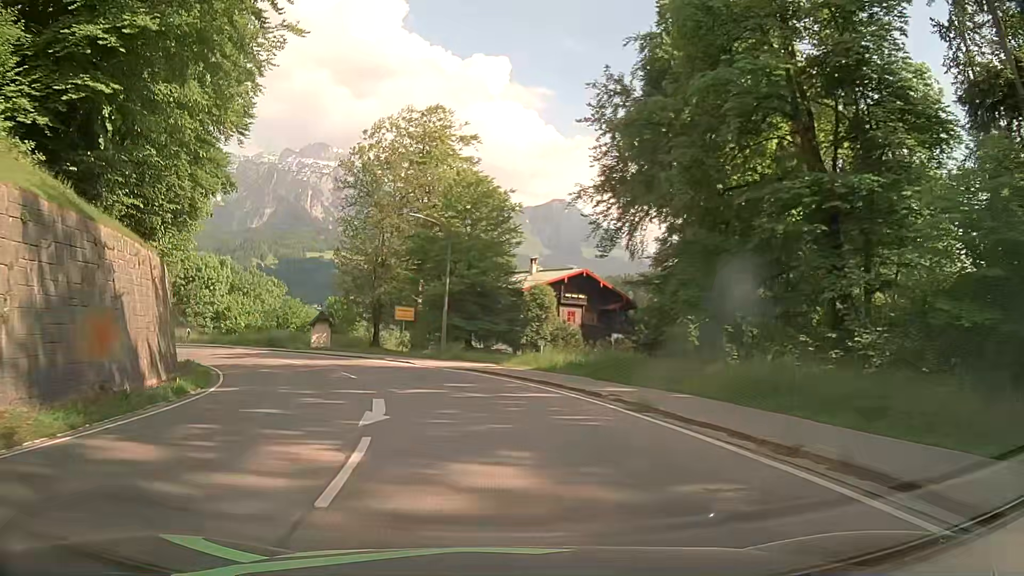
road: secondary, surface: asphalt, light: Day
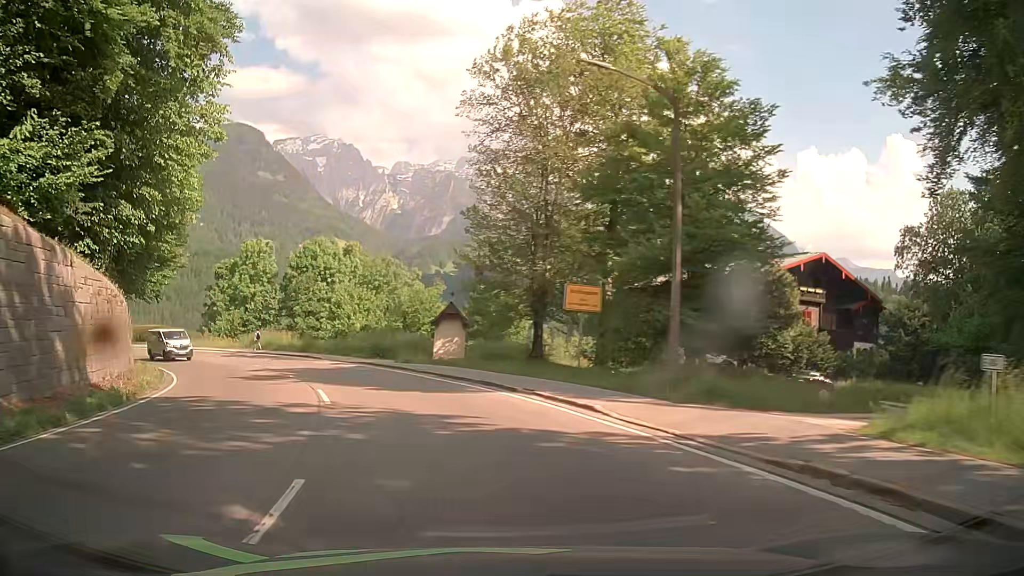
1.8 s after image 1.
(-2.3, +20.7) m; -15°
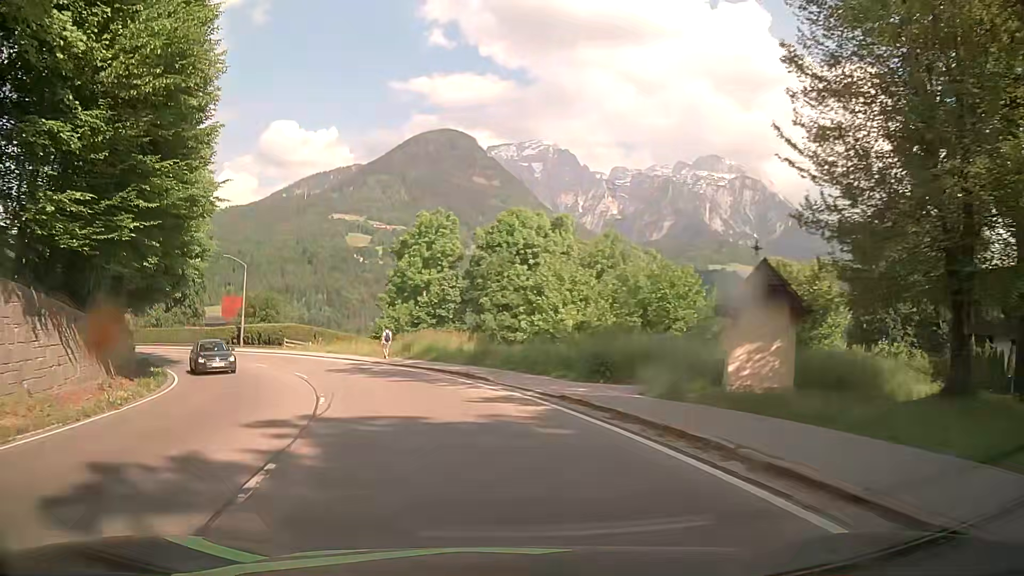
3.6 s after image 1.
(-3.1, +19.0) m; -19°
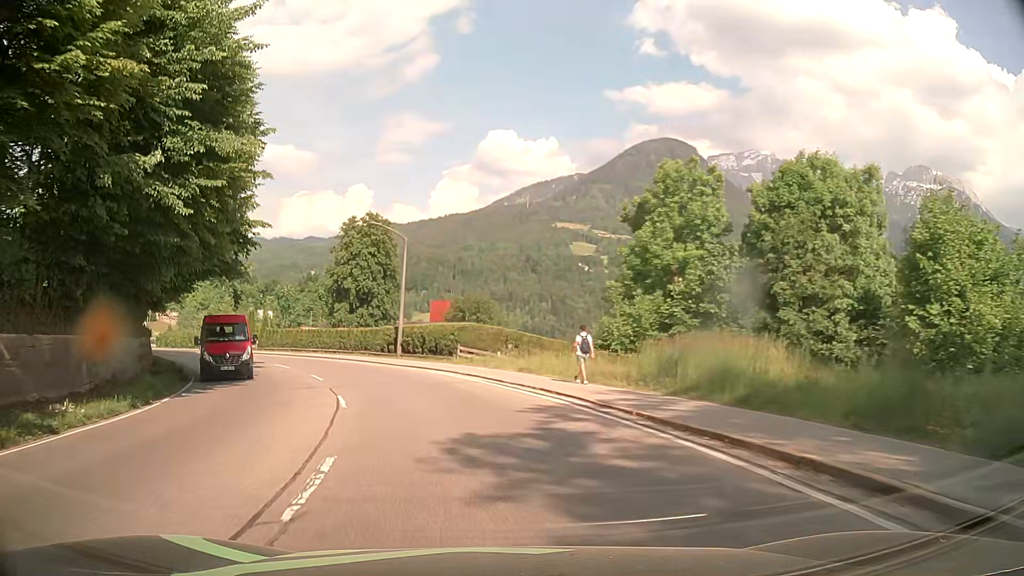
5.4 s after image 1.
(-3.0, +18.7) m; -18°
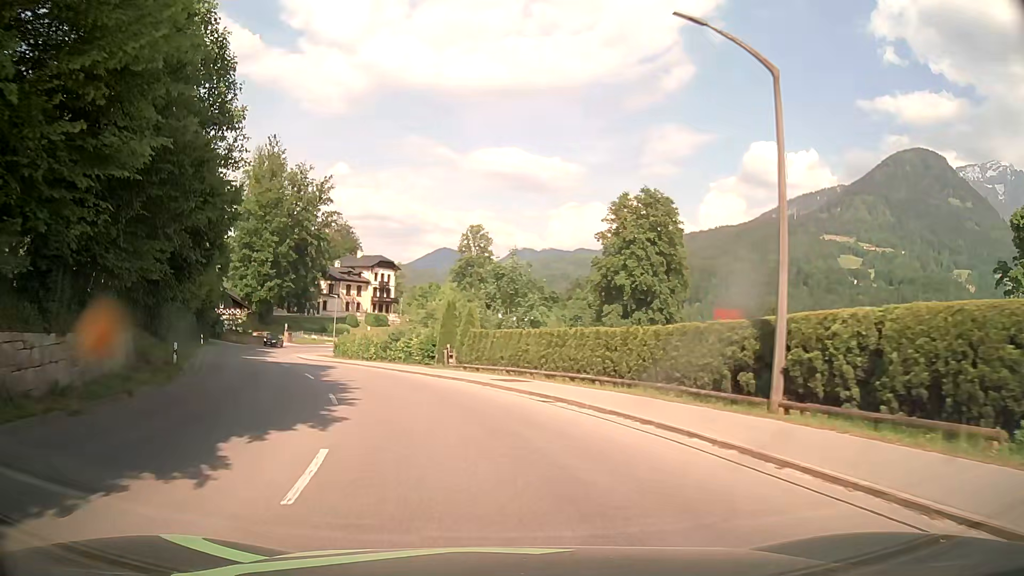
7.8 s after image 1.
(-5.7, +25.5) m; -24°
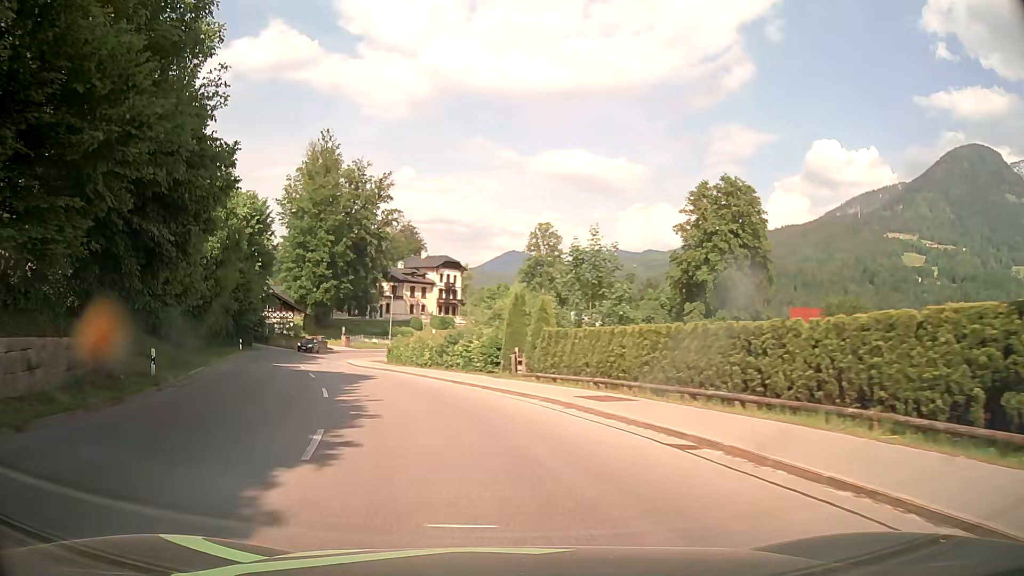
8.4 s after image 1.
(-0.3, +6.8) m; -5°
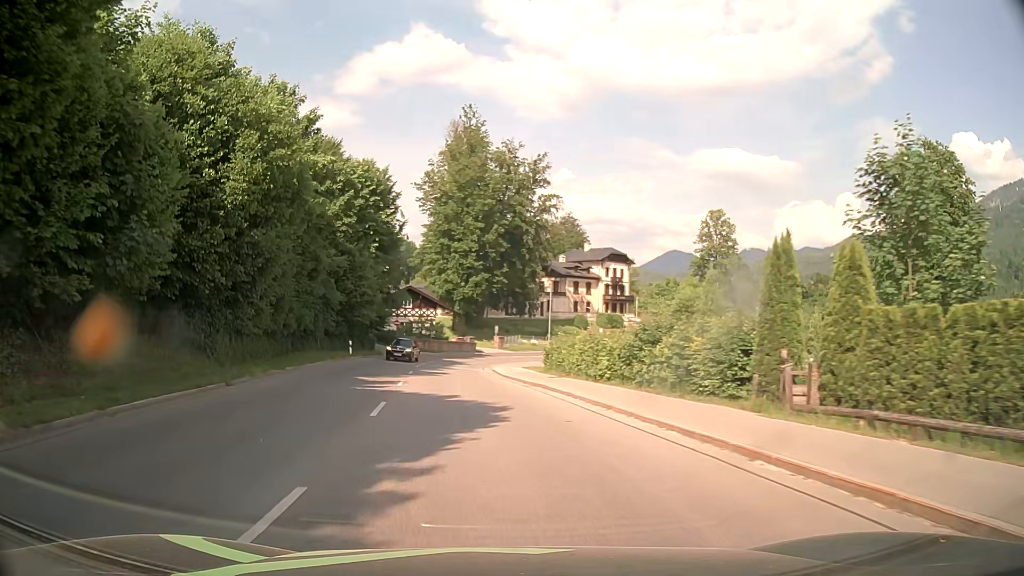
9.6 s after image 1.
(-1.8, +13.9) m; -14°
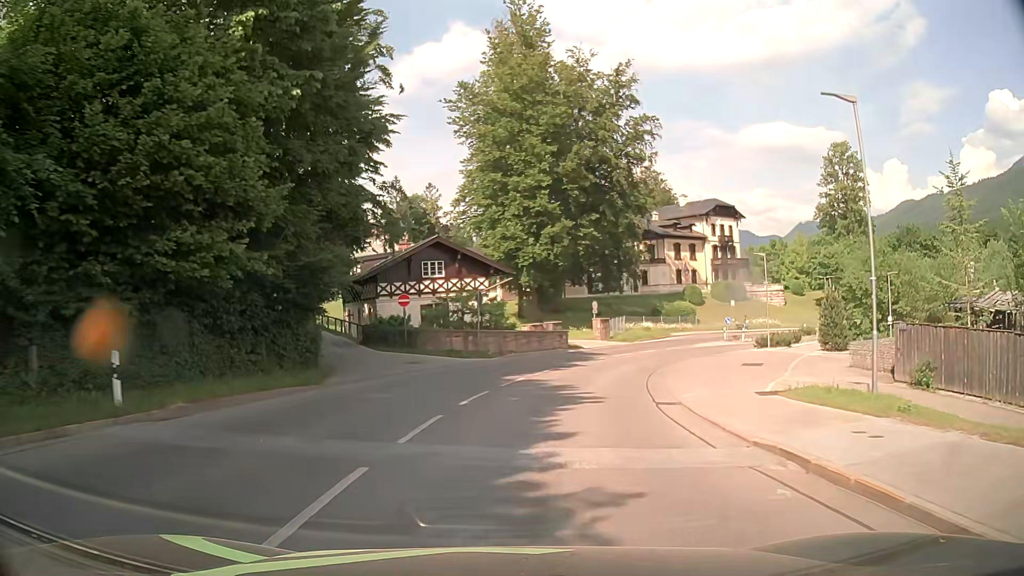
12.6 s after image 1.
(-3.7, +35.0) m; -7°
(0, +10) (+2, +20) (+5, +29) (+9, +38) (+15, +47) (+21, +54) (+29, +61) (+37, +67) (+45, +72) (+54, +77) m
